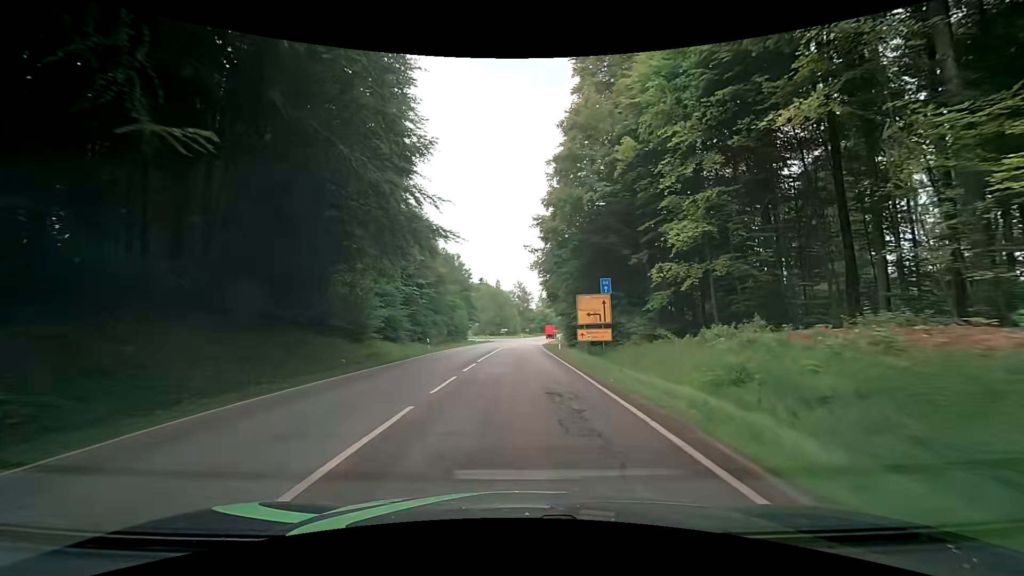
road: secondary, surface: asphalt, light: Day
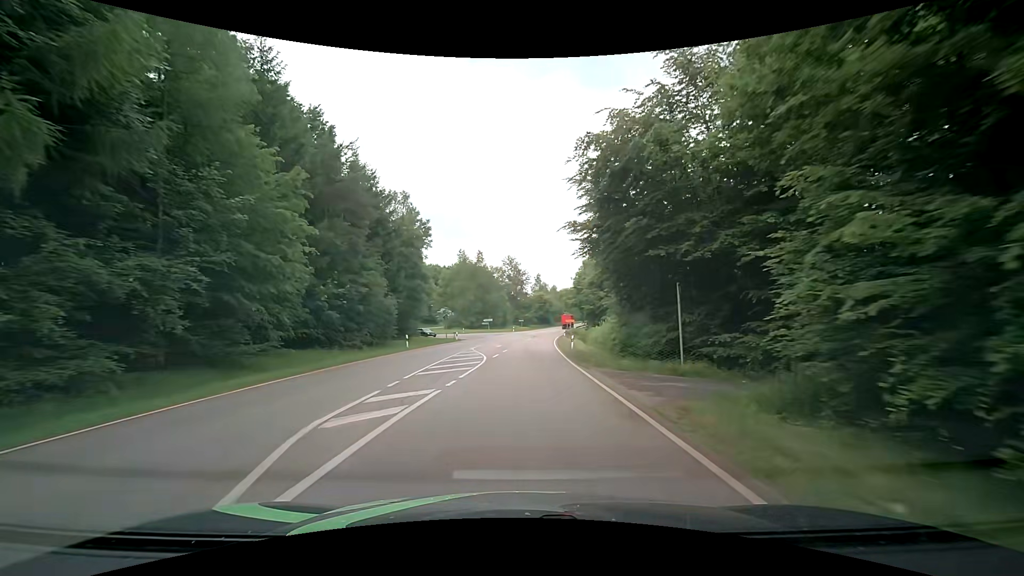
(0.0, +46.7) m; +1°
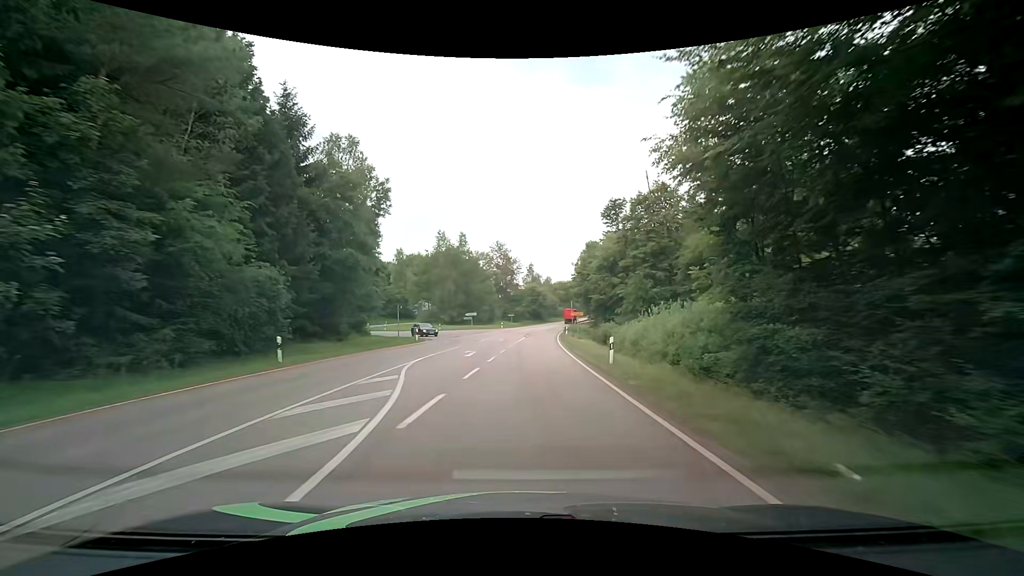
(+0.2, +18.2) m; +1°
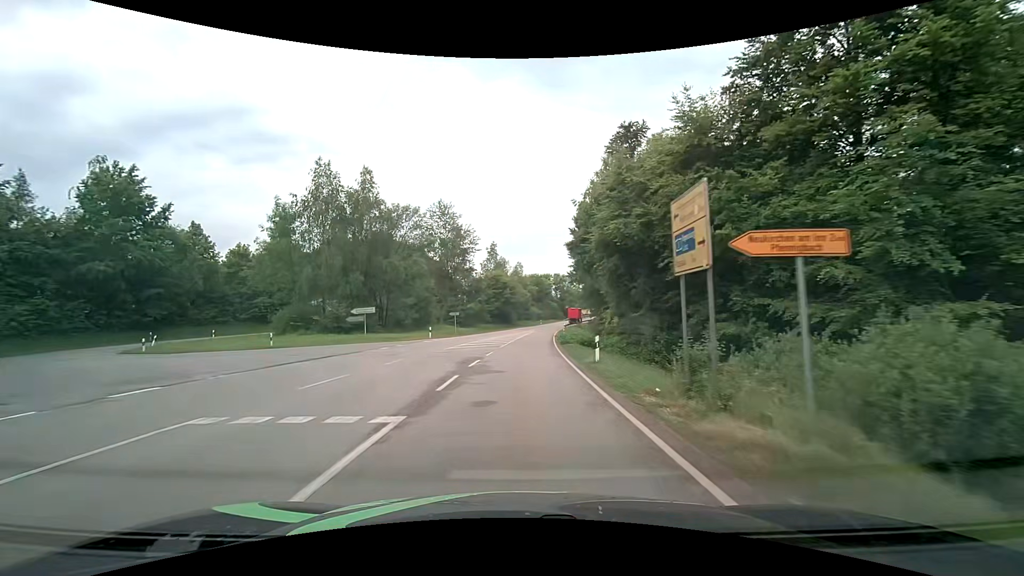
(+1.9, +44.4) m; +4°
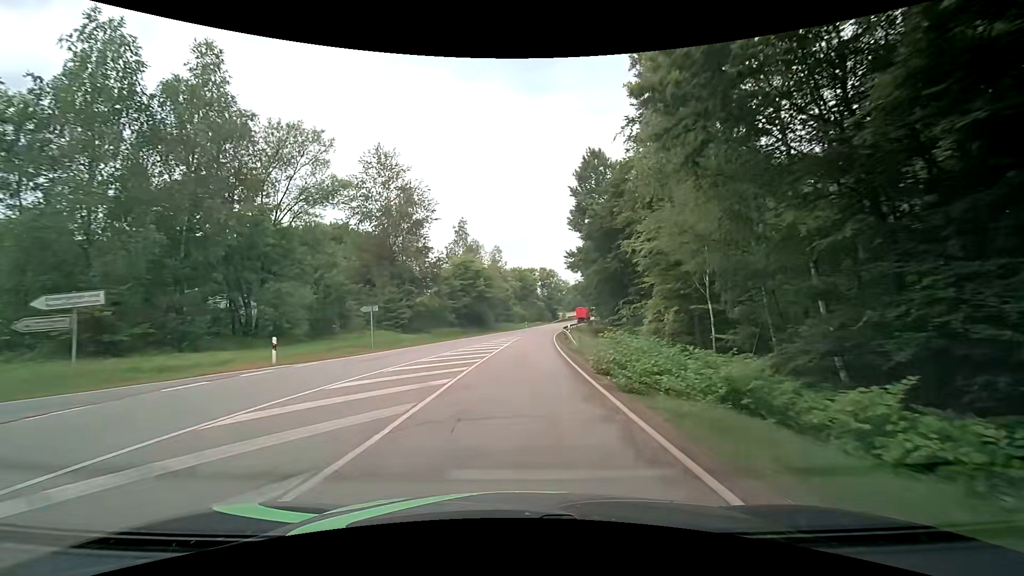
(+0.4, +25.9) m; +2°
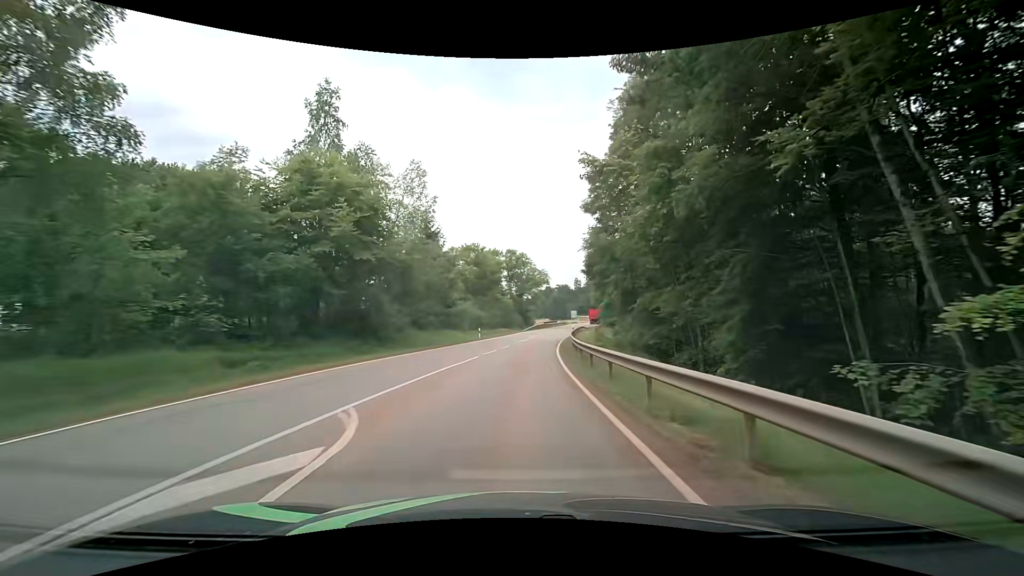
(+1.7, +43.8) m; +4°
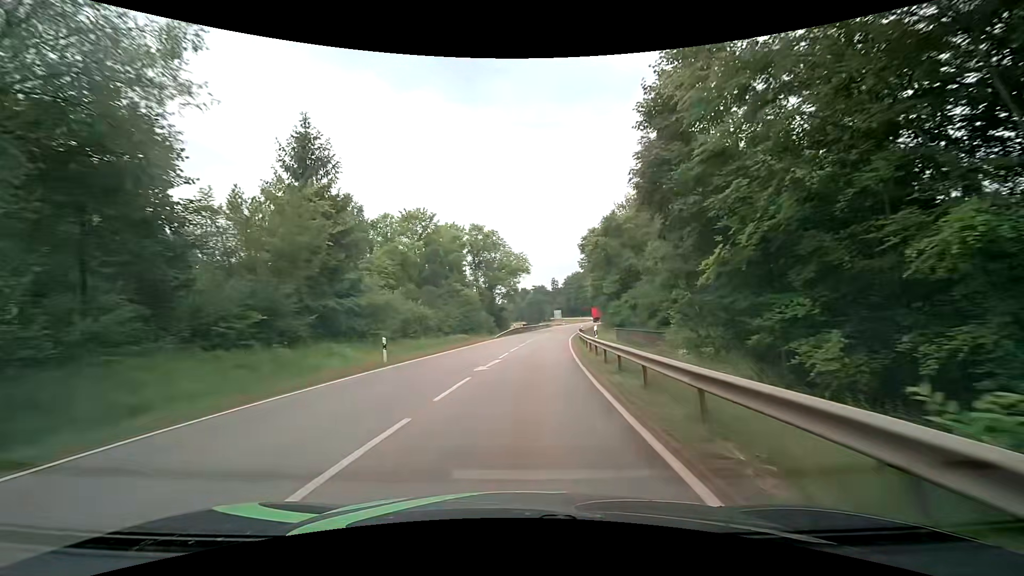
(+0.5, +26.4) m; +2°
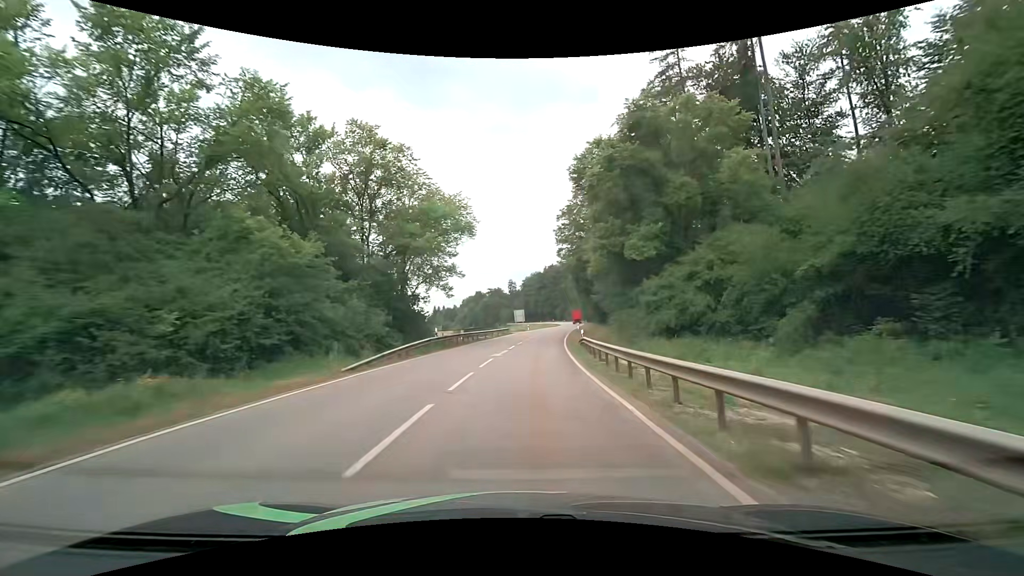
(+1.9, +34.6) m; +5°
(0, +10) (0, +20) (+1, +30) (+2, +40) (+3, +50) (+4, +60) (+5, +70) (+7, +80) (+8, +90) (+10, +99) m
